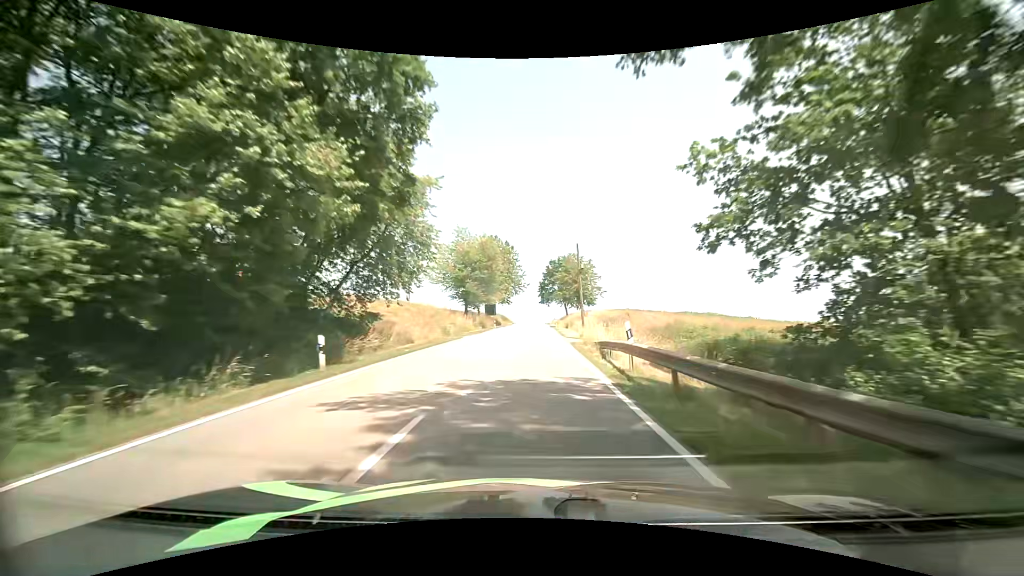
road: tertiary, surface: asphalt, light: Day
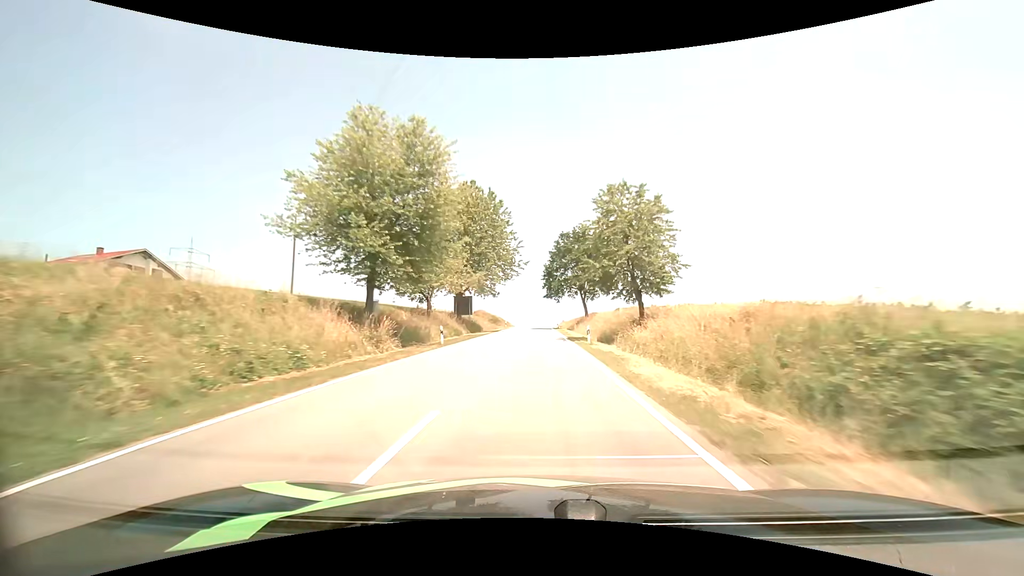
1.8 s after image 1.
(-0.2, +36.8) m; 0°
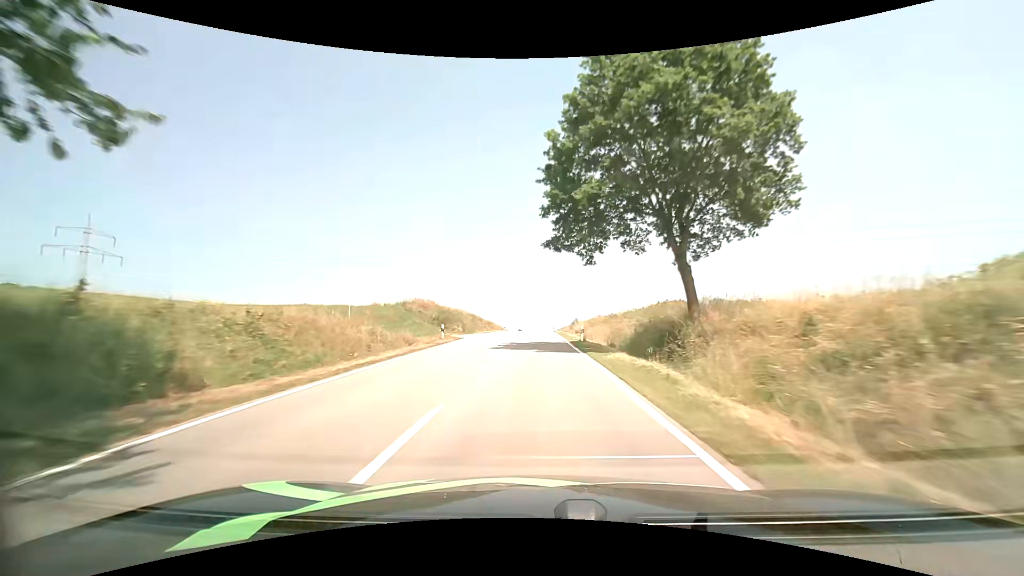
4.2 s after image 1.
(+0.4, +49.8) m; 0°
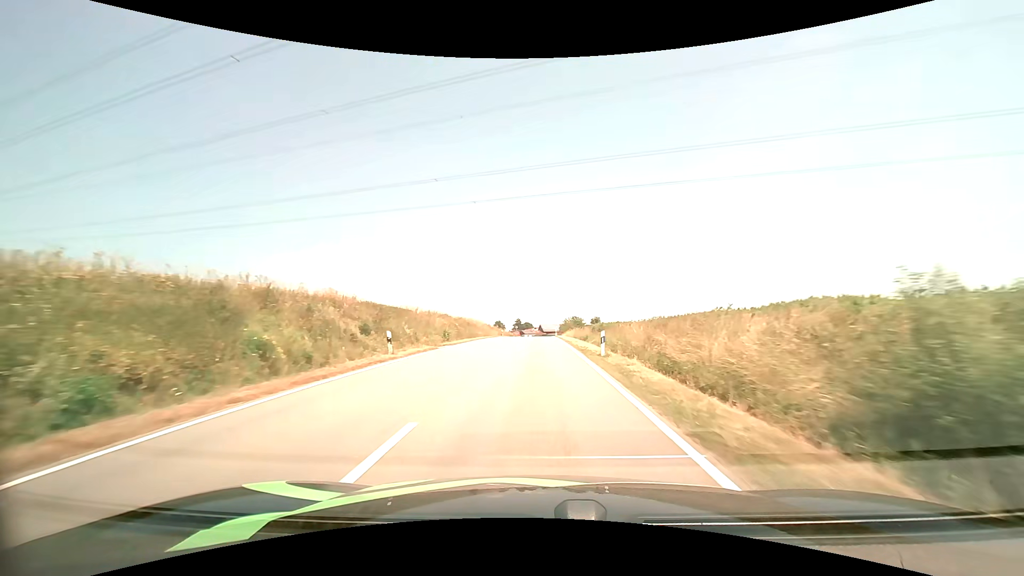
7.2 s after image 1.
(-0.1, +63.0) m; 0°
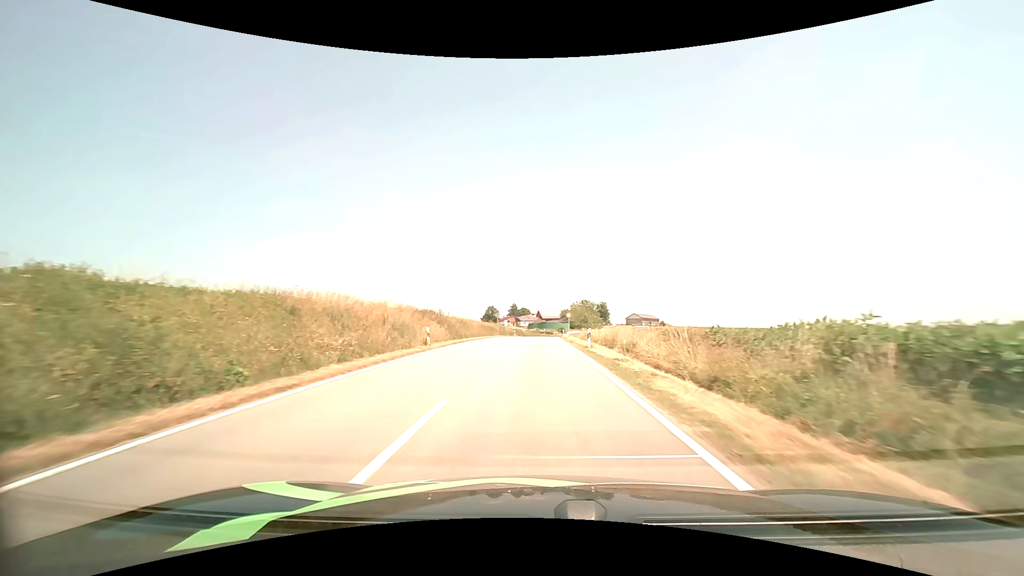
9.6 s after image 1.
(-0.1, +48.3) m; 0°
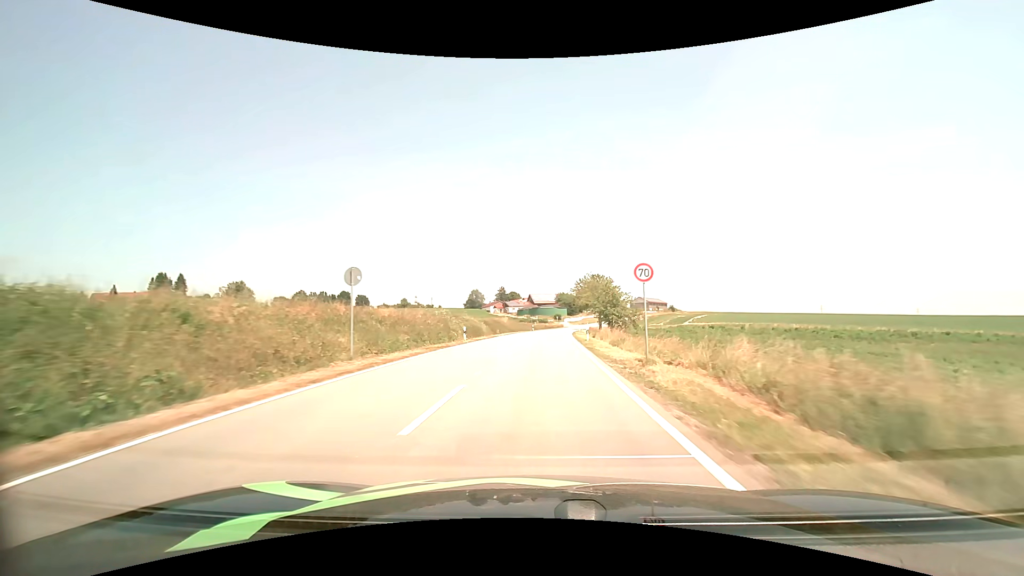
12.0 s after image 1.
(+0.4, +47.9) m; +1°
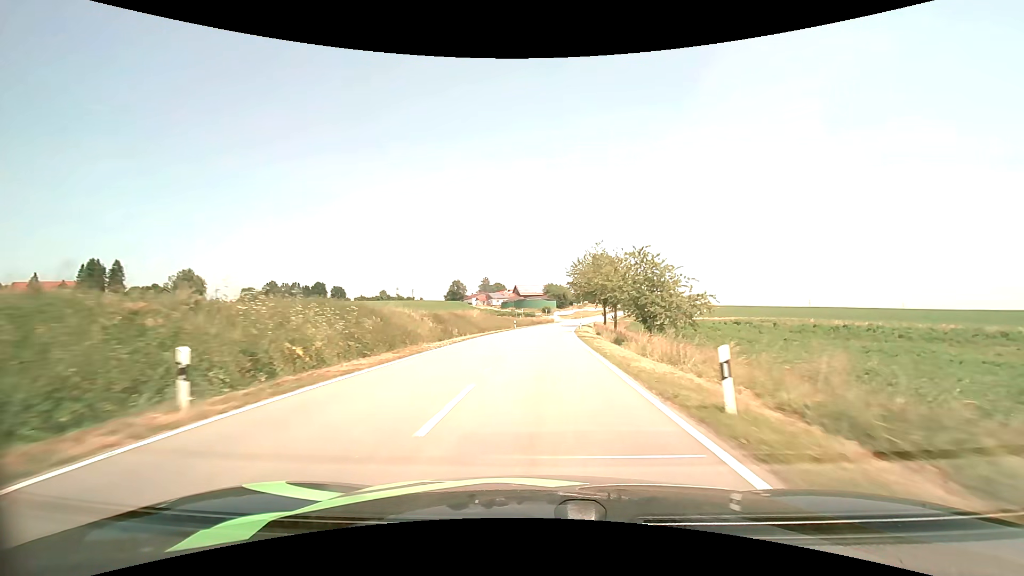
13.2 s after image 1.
(+0.2, +24.4) m; +1°
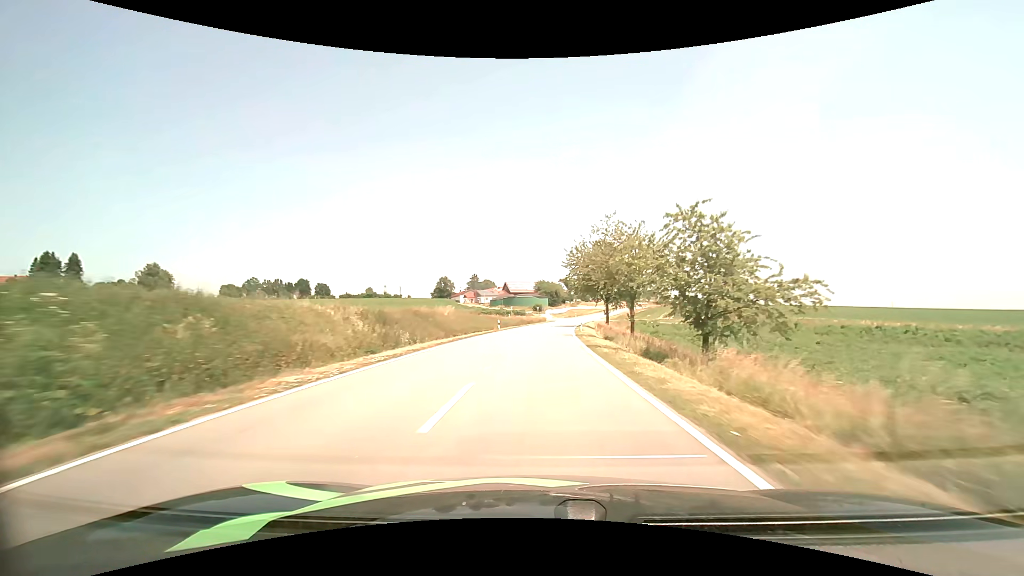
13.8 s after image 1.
(+0.1, +12.4) m; +1°
(0, +10) (0, +20) (+1, +30) (+1, +40) (+2, +50) (+3, +60) (+4, +70) (+5, +80) (+6, +90) (+8, +100) m
